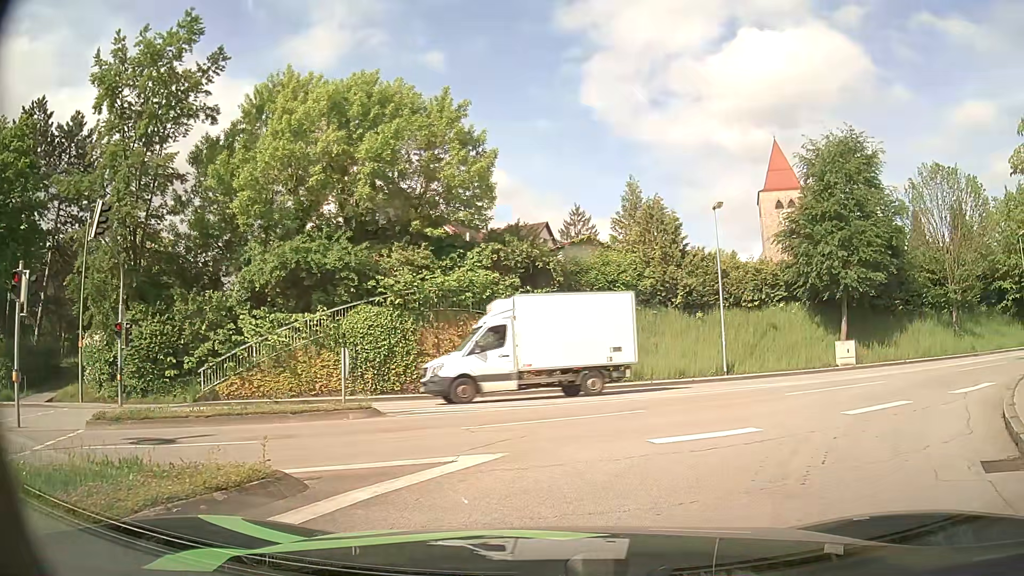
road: tertiary_link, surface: asphalt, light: Day
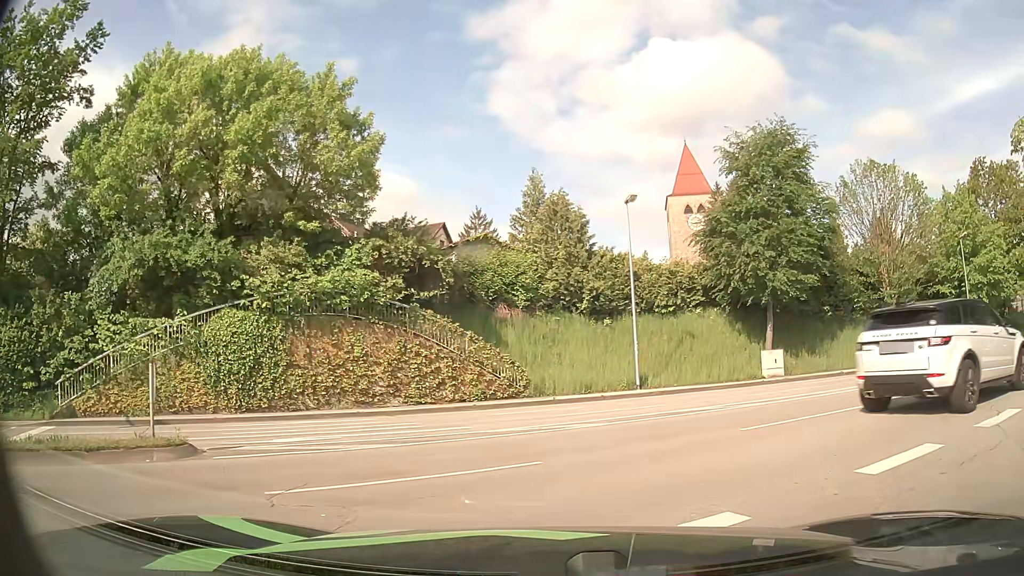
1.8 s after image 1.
(+0.3, +3.7) m; +9°
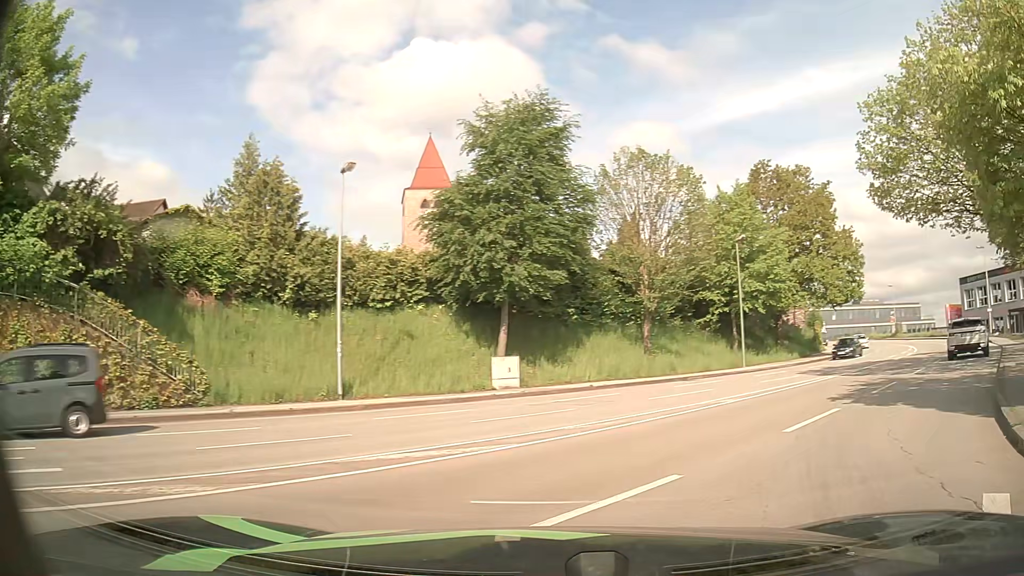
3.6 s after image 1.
(+0.8, +5.3) m; +23°
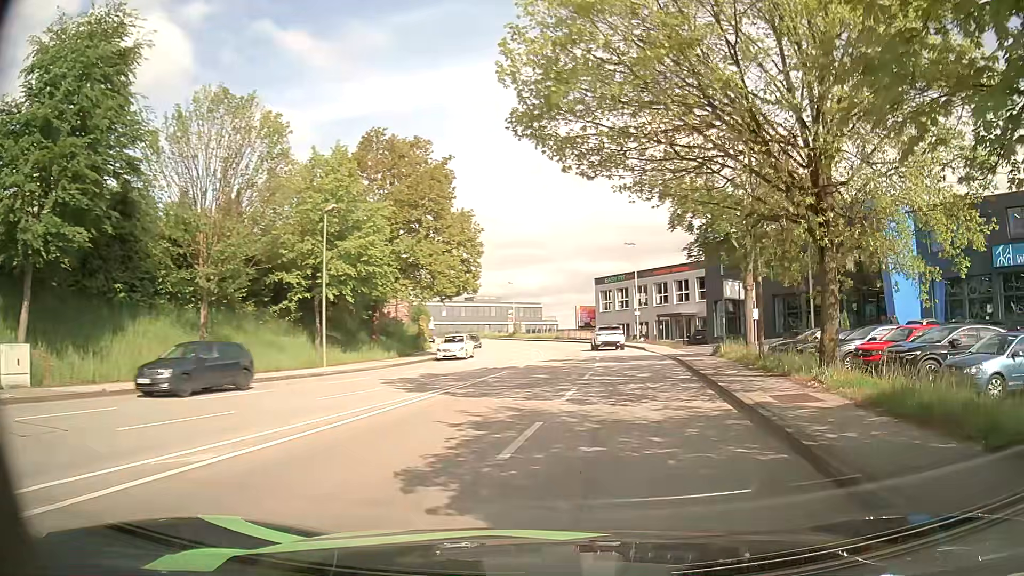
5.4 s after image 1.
(+2.5, +7.8) m; +31°
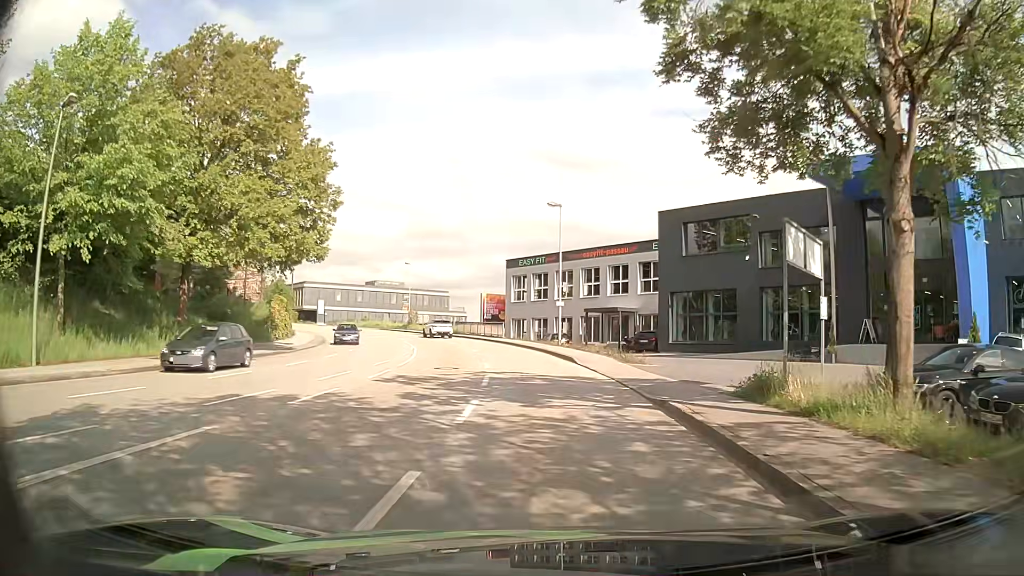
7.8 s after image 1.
(+2.0, +16.1) m; +9°
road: tertiary
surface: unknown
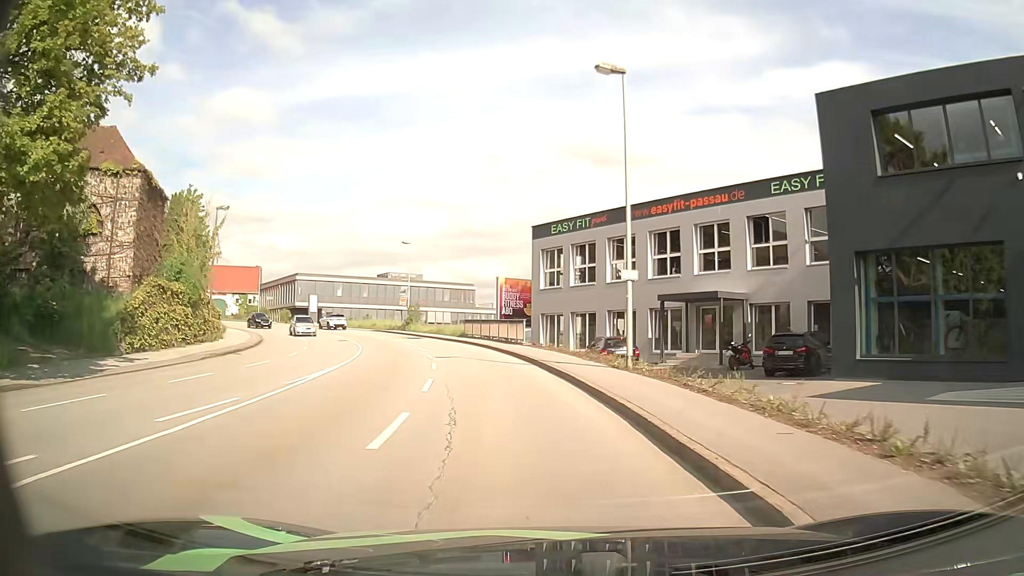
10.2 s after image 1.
(-0.4, +20.5) m; -4°
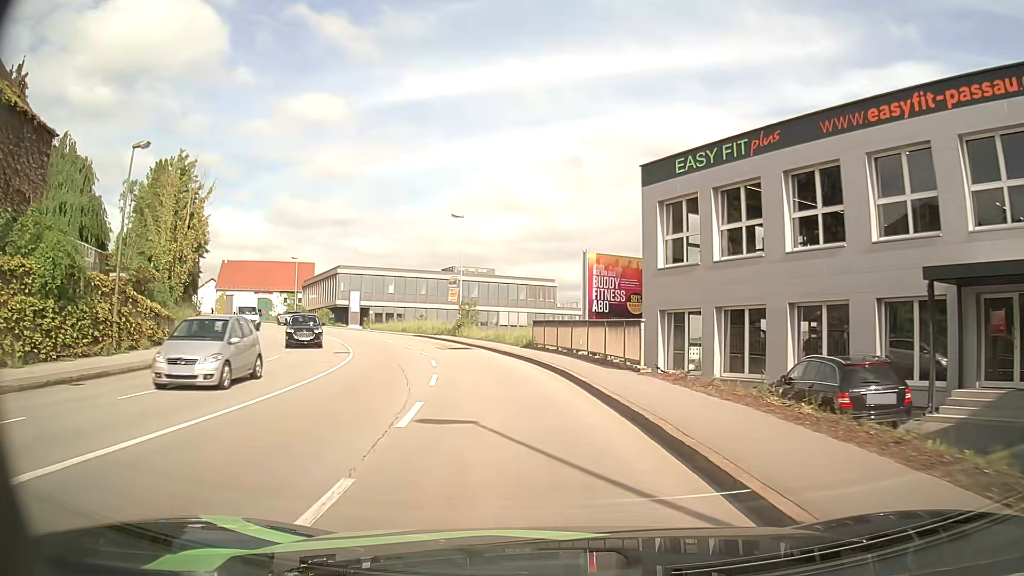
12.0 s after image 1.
(-1.3, +16.7) m; -8°
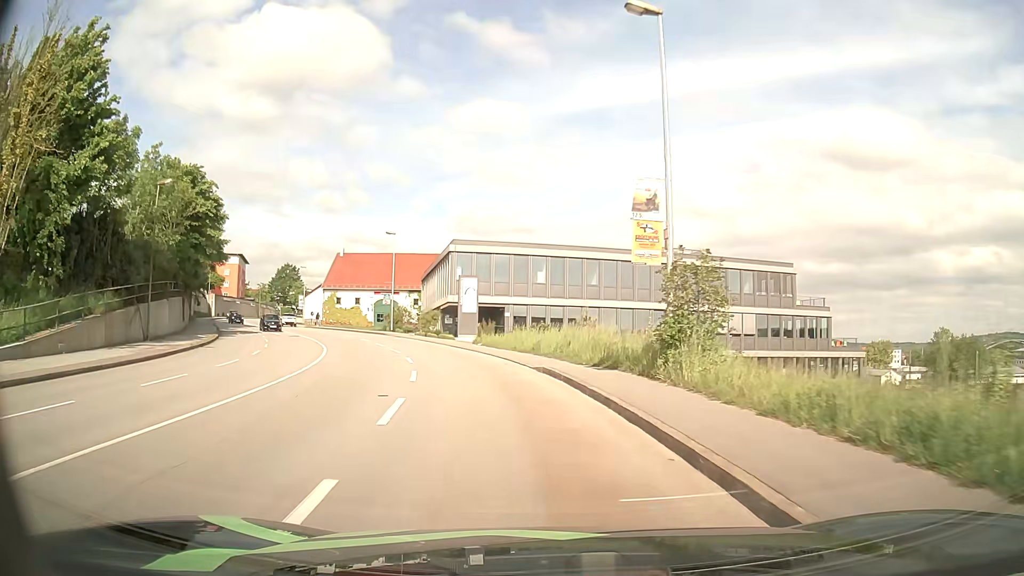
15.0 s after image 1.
(-3.9, +30.5) m; -16°
(0, +10) (-2, +20) (-5, +29) (-9, +39) (-13, +48) (-18, +56) (-24, +64) (-30, +72) (-36, +80) (-41, +89) m
